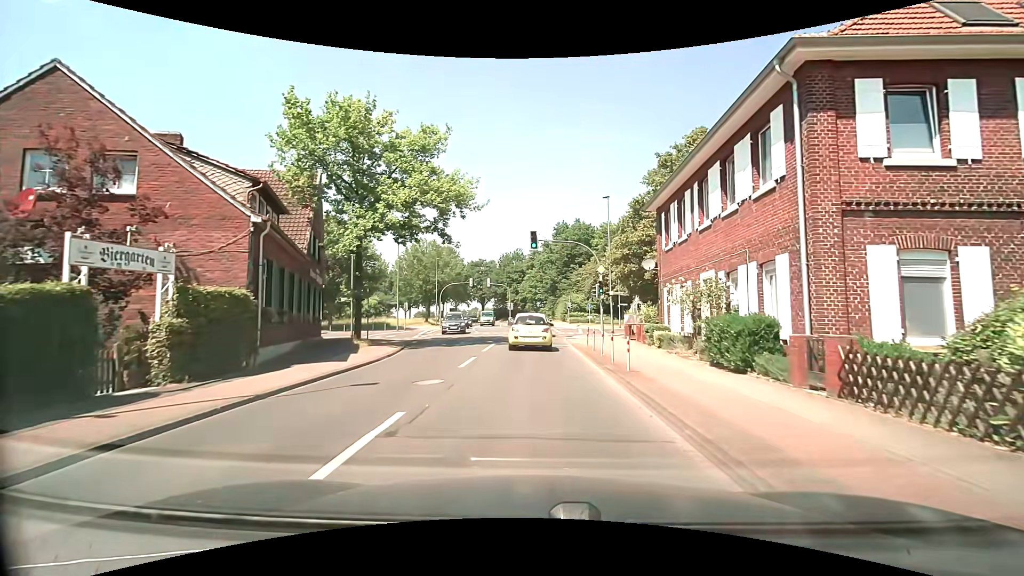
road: tertiary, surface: asphalt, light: Day
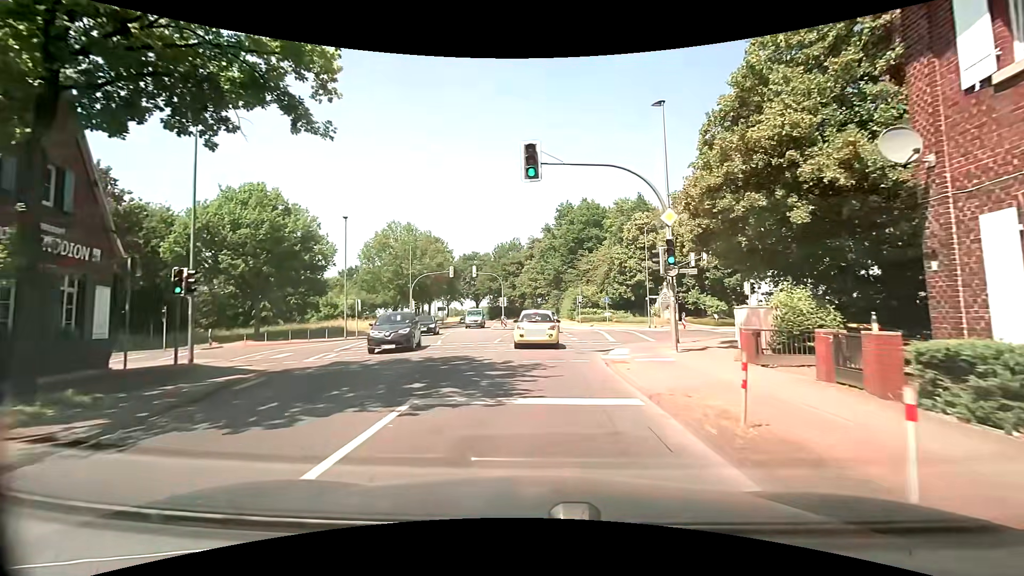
(-0.1, +16.5) m; -1°
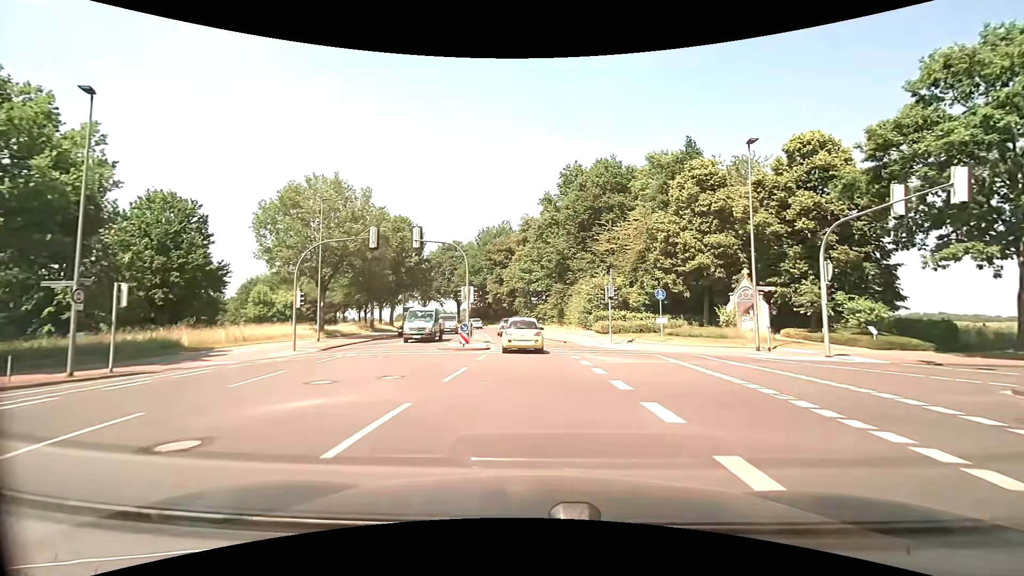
(+0.2, +24.8) m; +1°
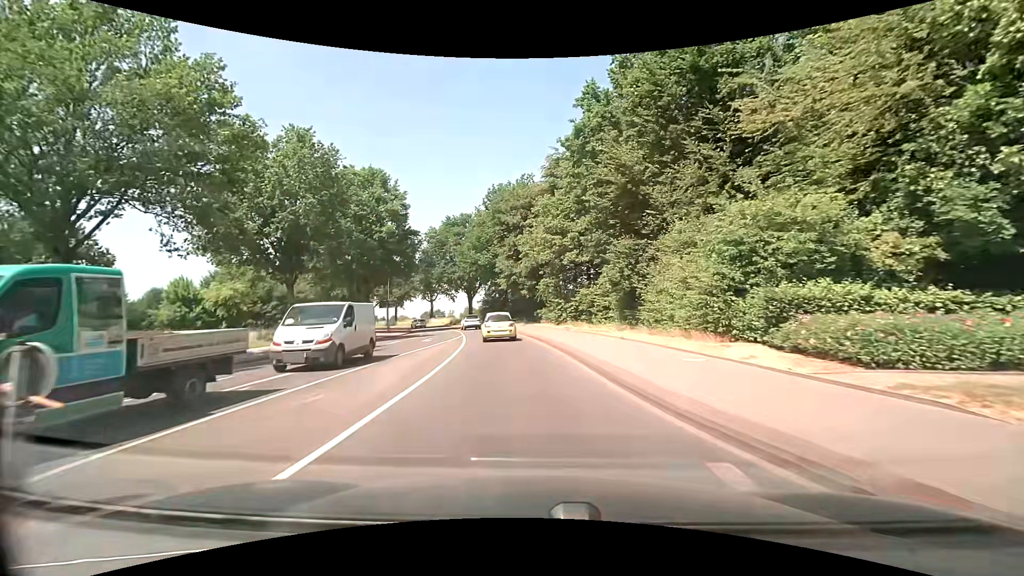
(-0.2, +27.9) m; -4°
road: secondary
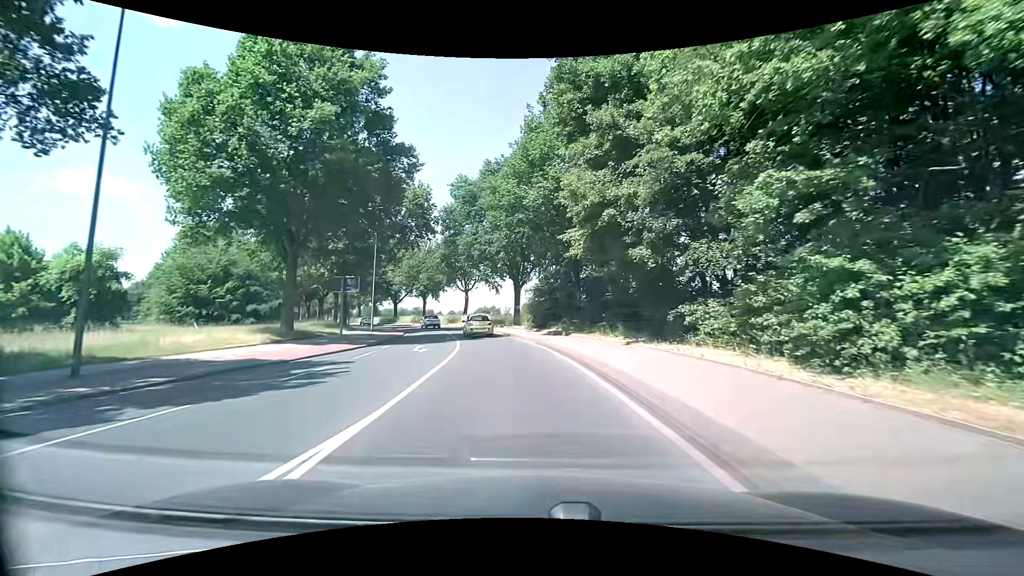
(-2.2, +30.4) m; -7°
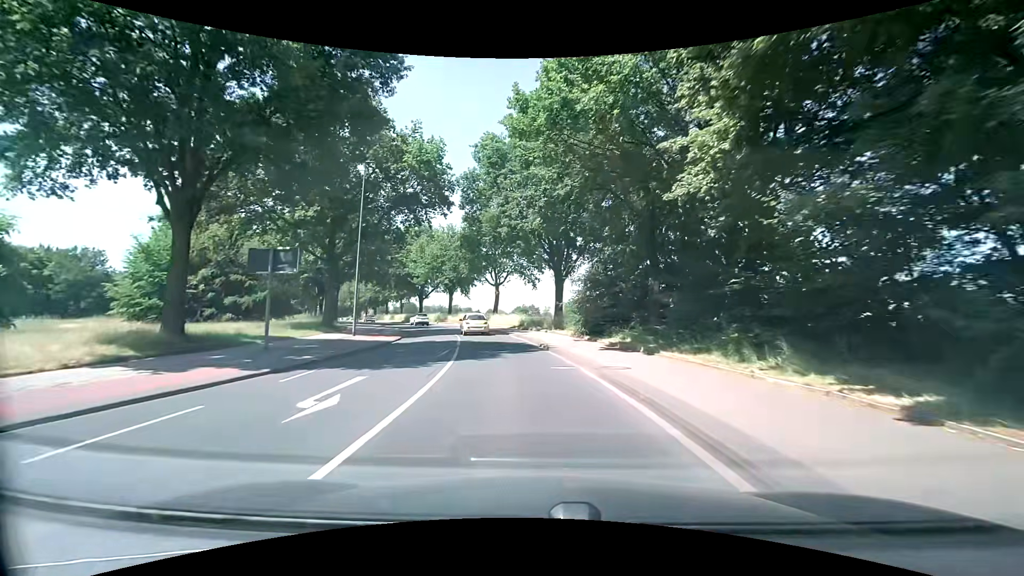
(-0.4, +12.7) m; -4°
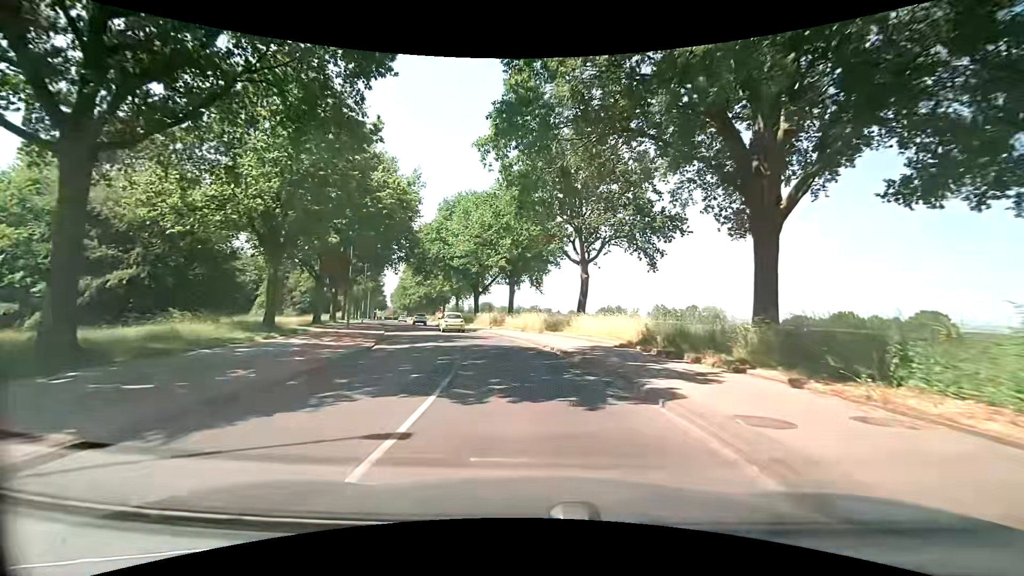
(-2.4, +26.4) m; -9°
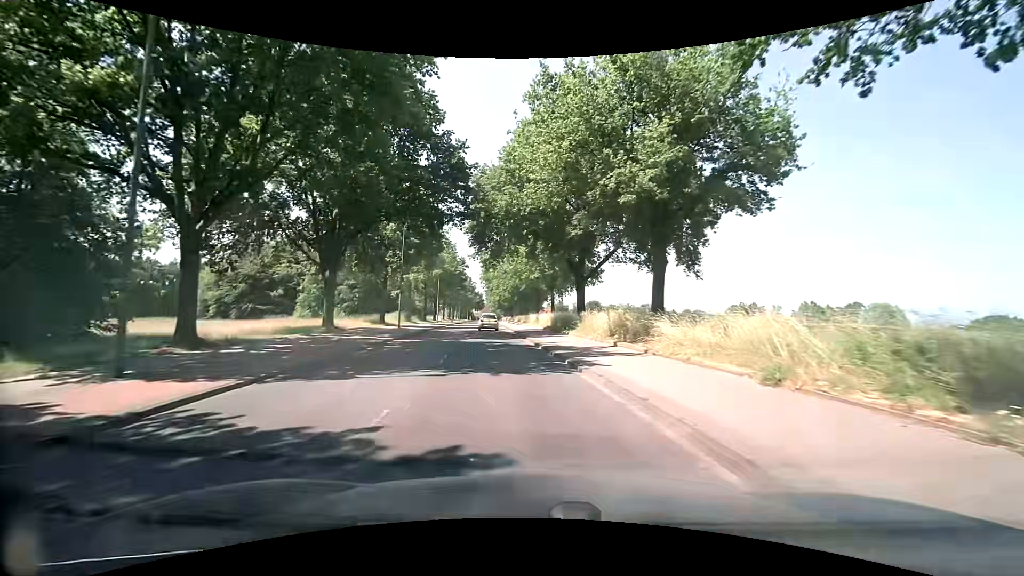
(-2.9, +27.5) m; -12°
(0, +10) (-1, +20) (-2, +30) (-3, +40) (-5, +50) (-6, +60) (-7, +70) (-8, +80) (-9, +90) (-10, +99) m
